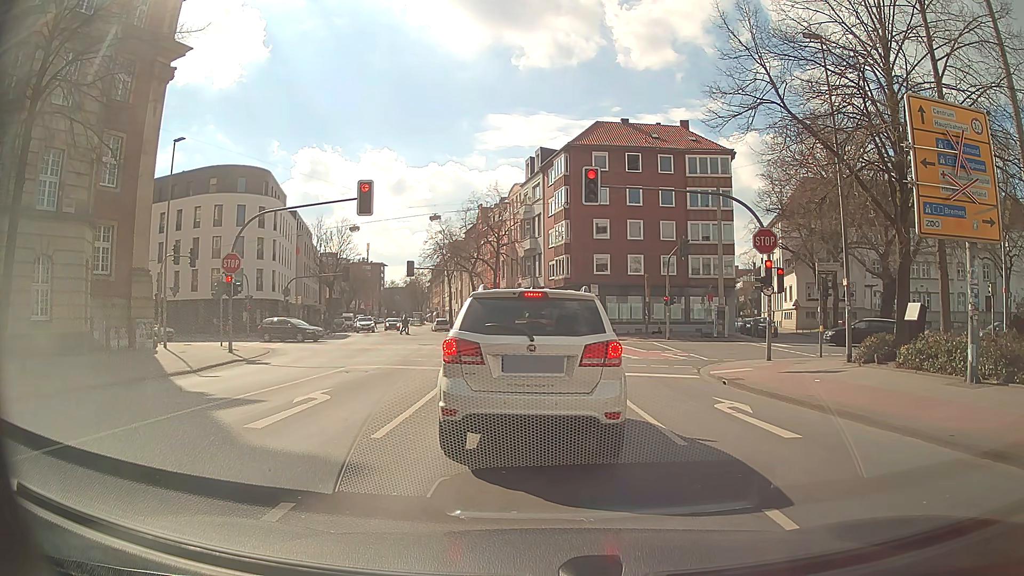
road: secondary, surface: asphalt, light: Day
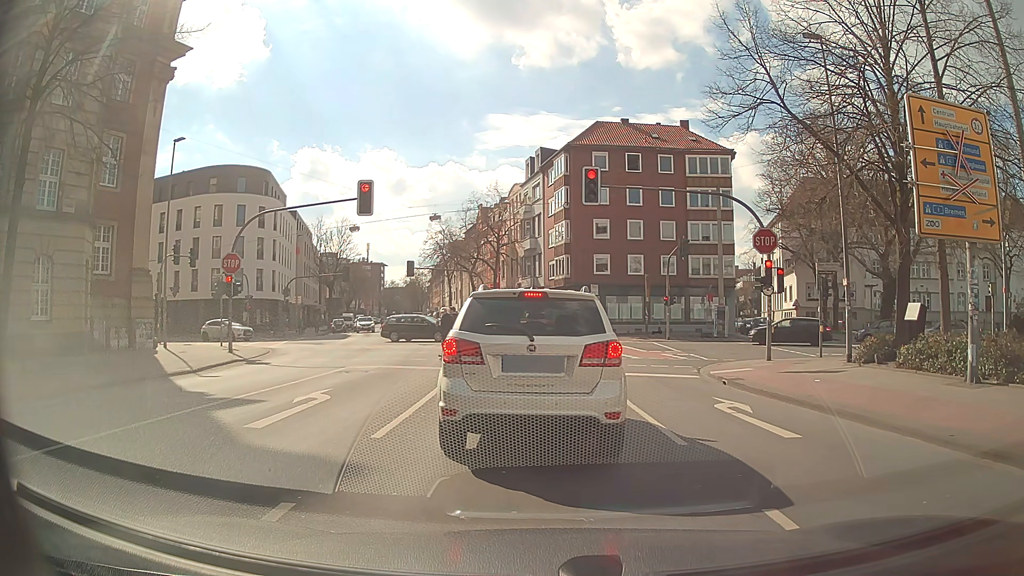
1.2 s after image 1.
(0.0, 0.0) m; 0°
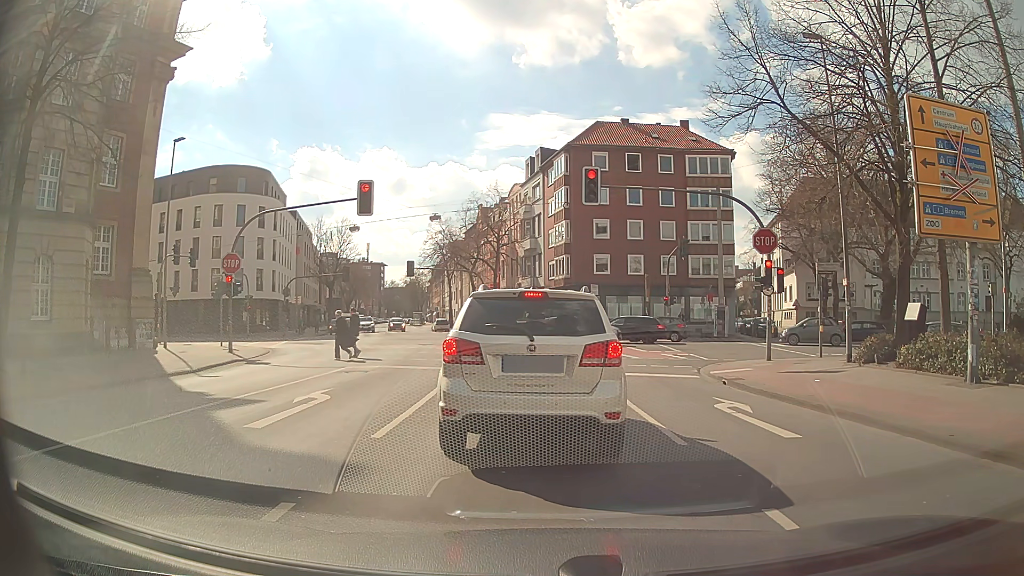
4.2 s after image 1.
(0.0, 0.0) m; 0°
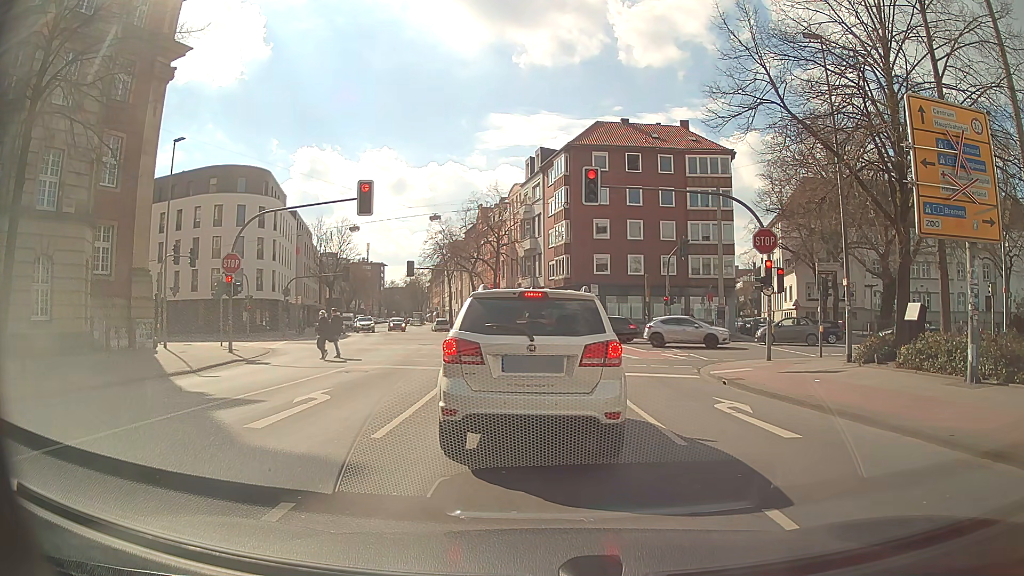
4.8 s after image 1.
(0.0, 0.0) m; 0°
